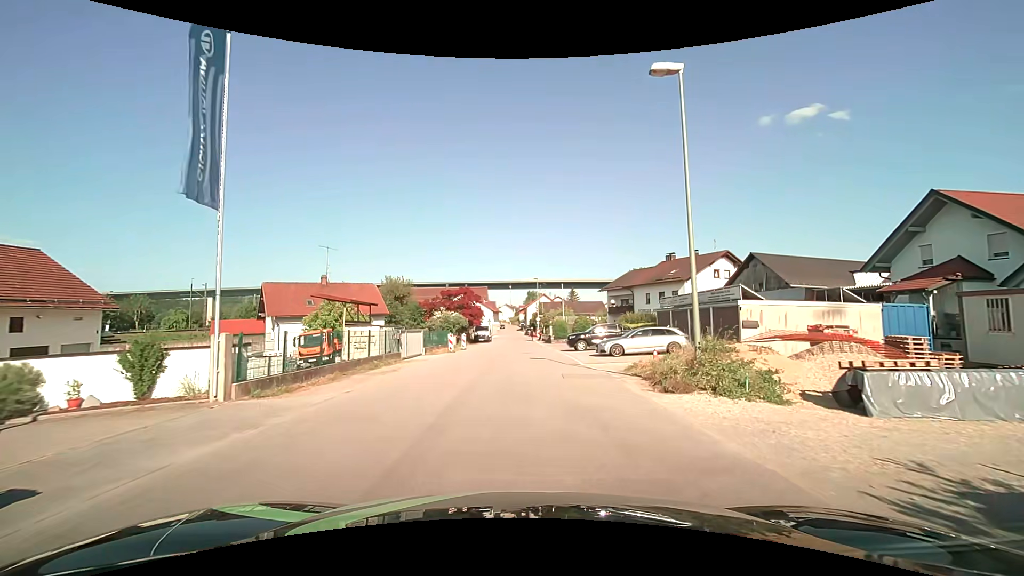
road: unclassified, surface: asphalt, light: Day
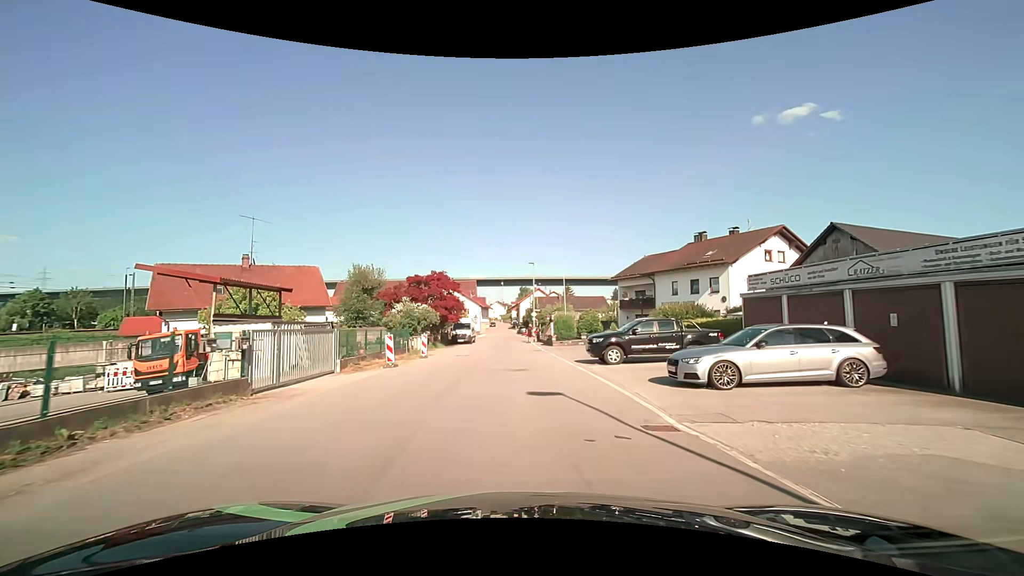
(+0.1, +14.0) m; +1°
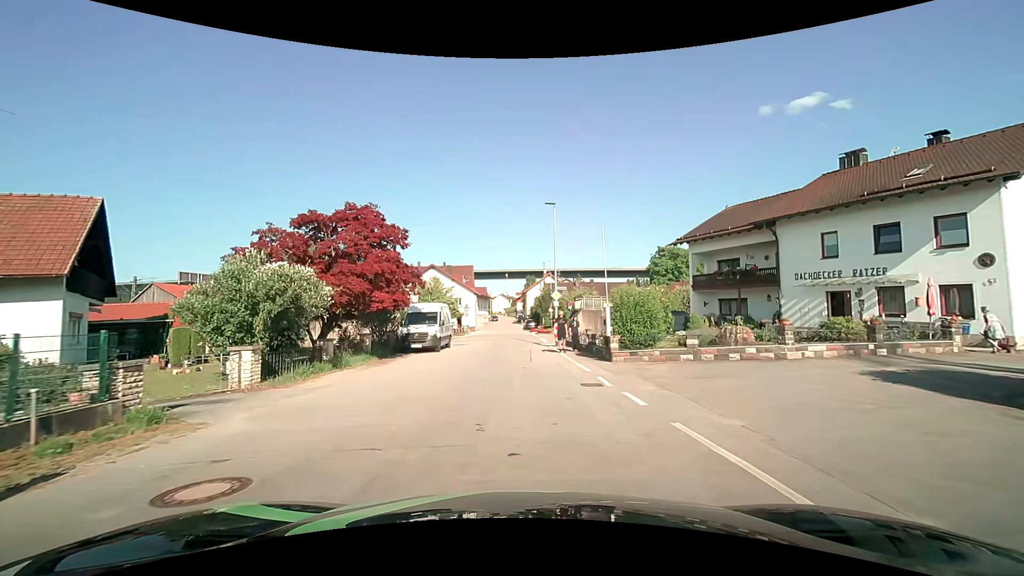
(-0.2, +23.4) m; -1°
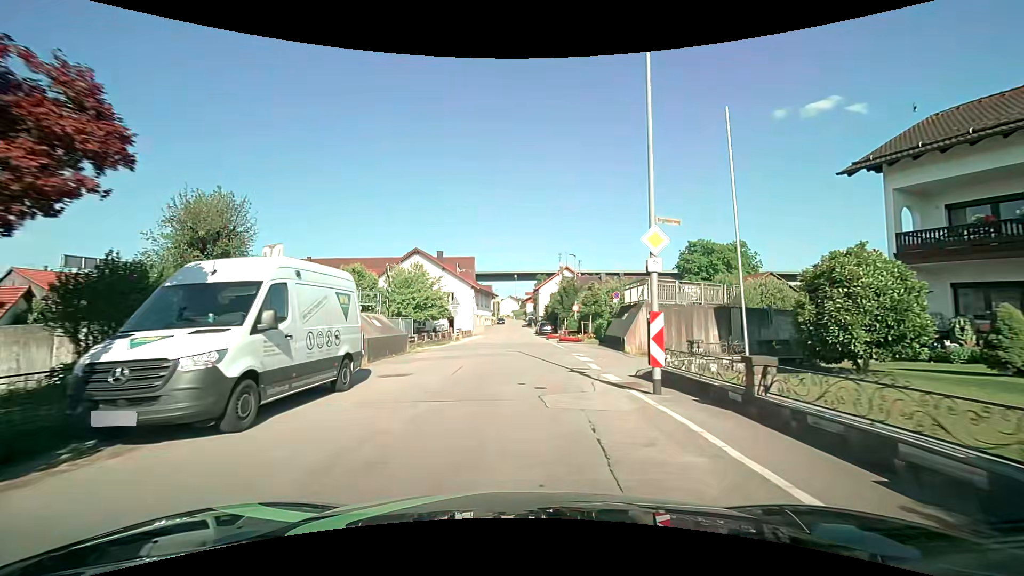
(-0.1, +18.9) m; 0°
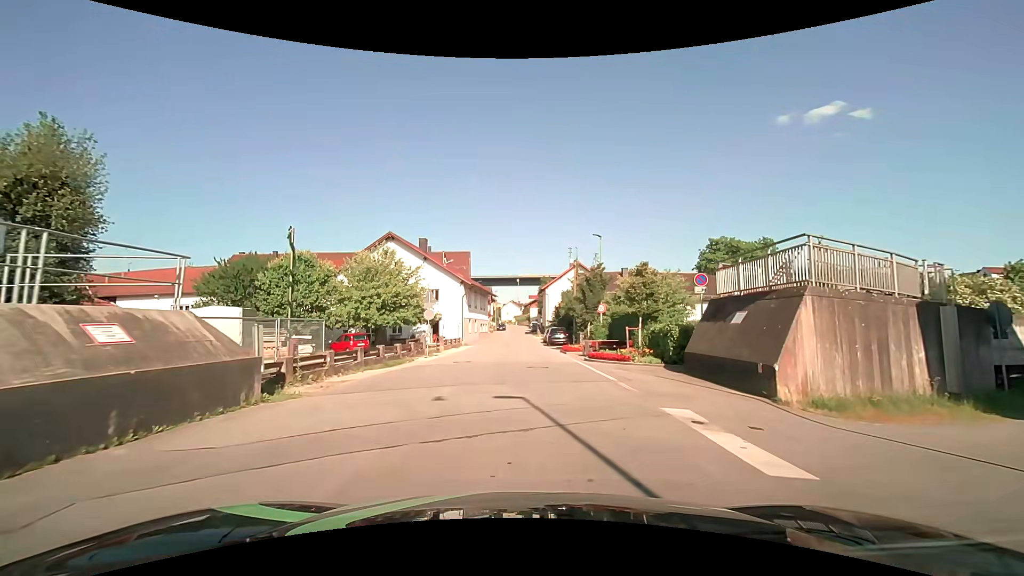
(-0.2, +13.3) m; -1°
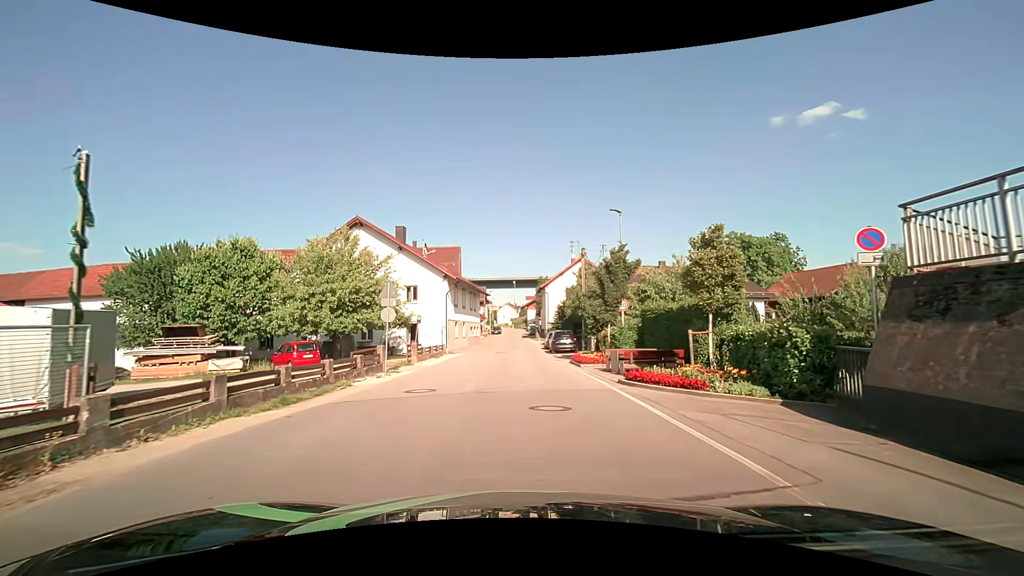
(+0.1, +8.2) m; +1°
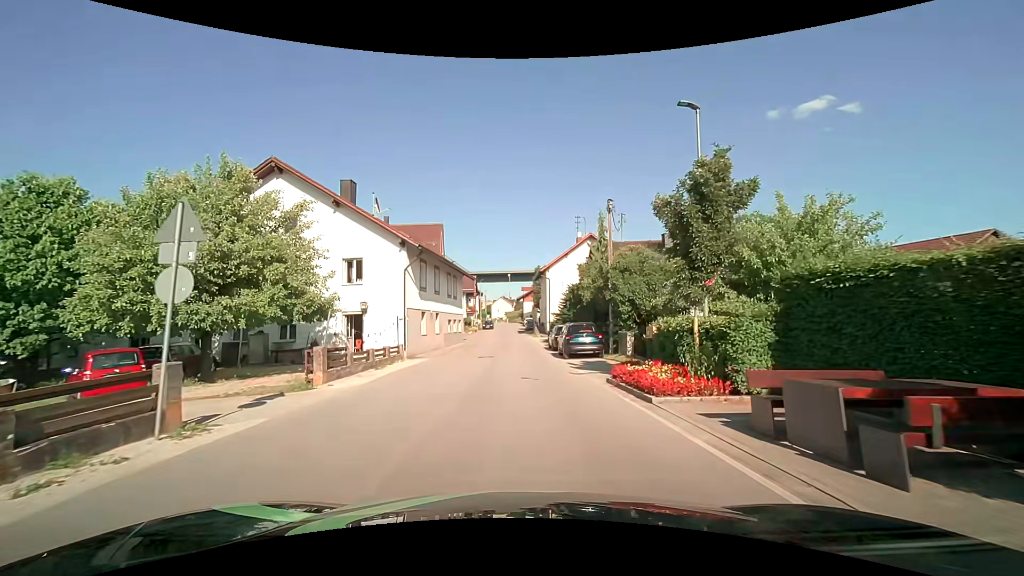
(0.0, +12.3) m; +1°
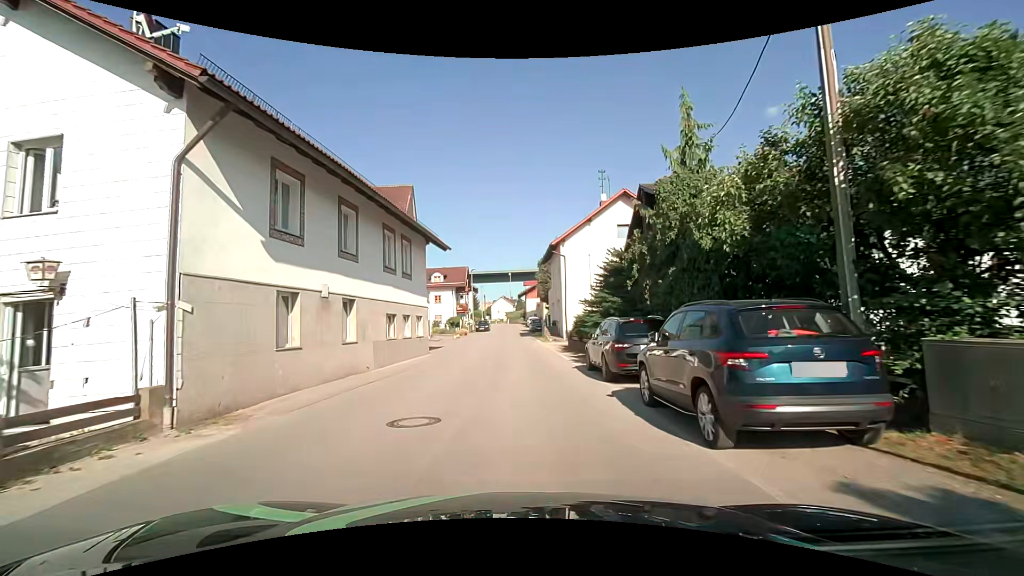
(-0.1, +16.9) m; 0°
(0, +10) (0, +20) (-1, +30) (-1, +40) (-1, +50) (-2, +60) (-2, +70) (-2, +80) (-2, +90) (-3, +100) m
